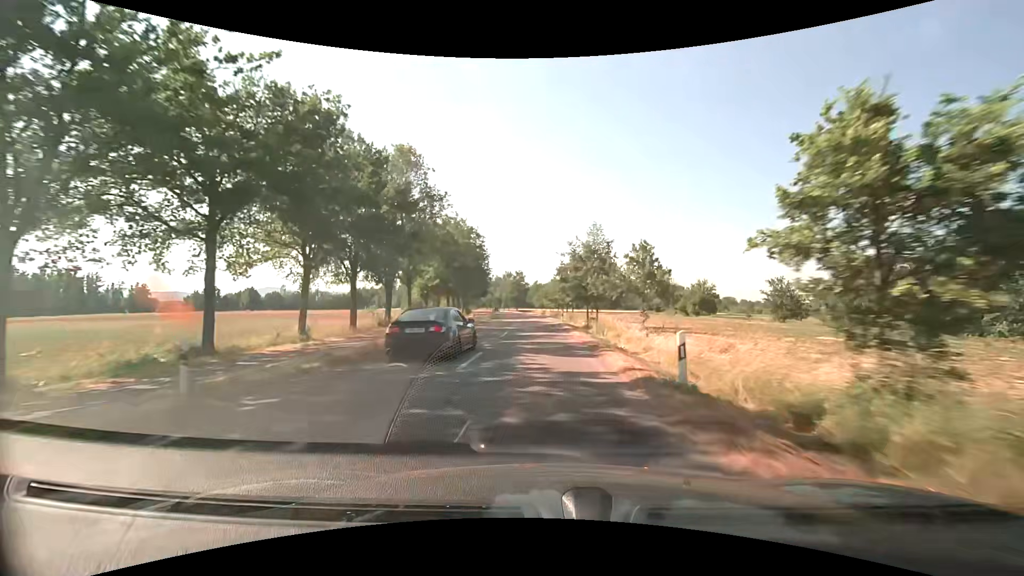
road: secondary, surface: asphalt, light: Day
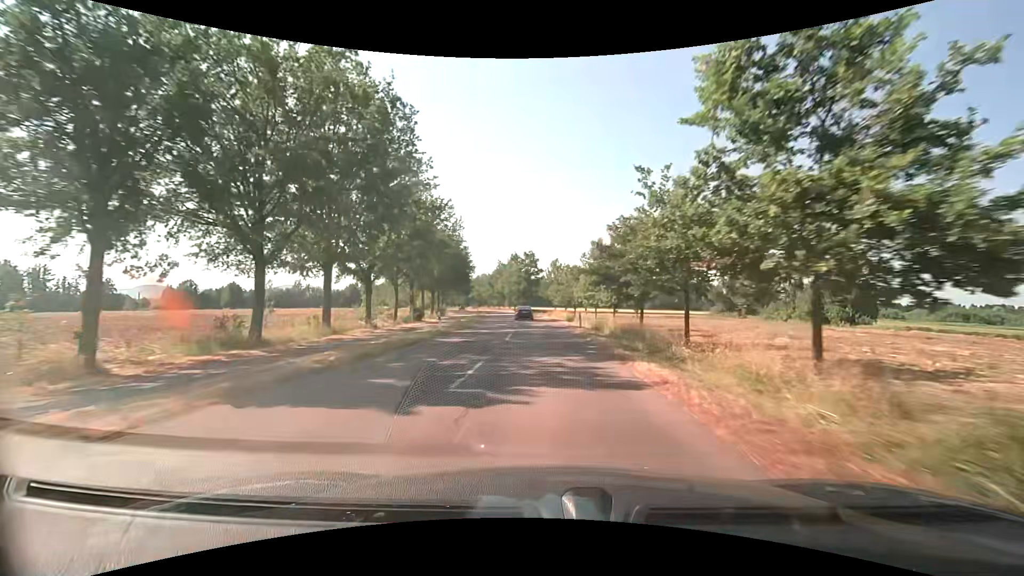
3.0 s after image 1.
(-1.1, +50.8) m; -2°
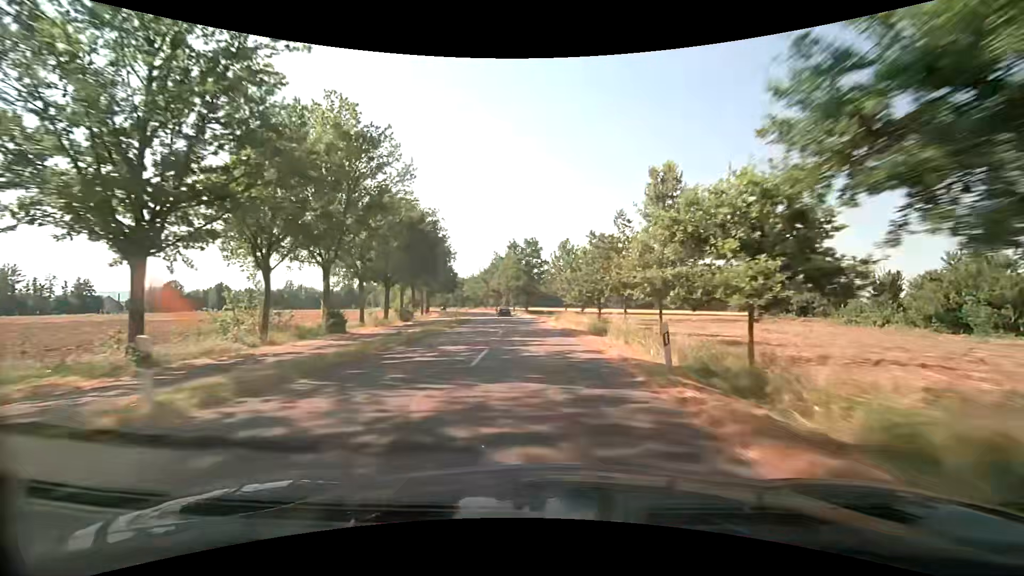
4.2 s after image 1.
(-0.1, +20.8) m; -1°
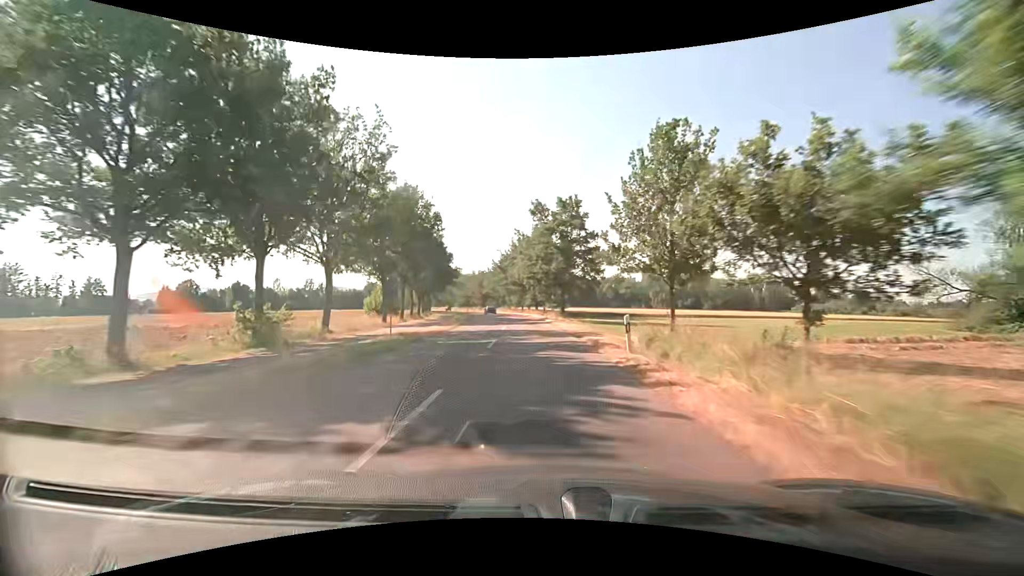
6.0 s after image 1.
(-1.0, +31.5) m; -4°
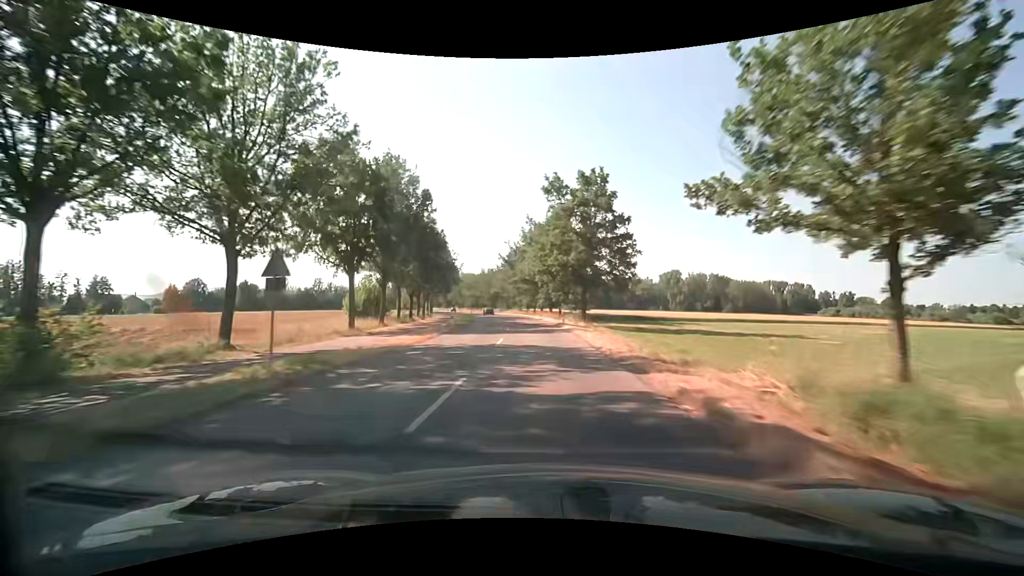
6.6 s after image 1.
(-0.2, +10.6) m; -2°
